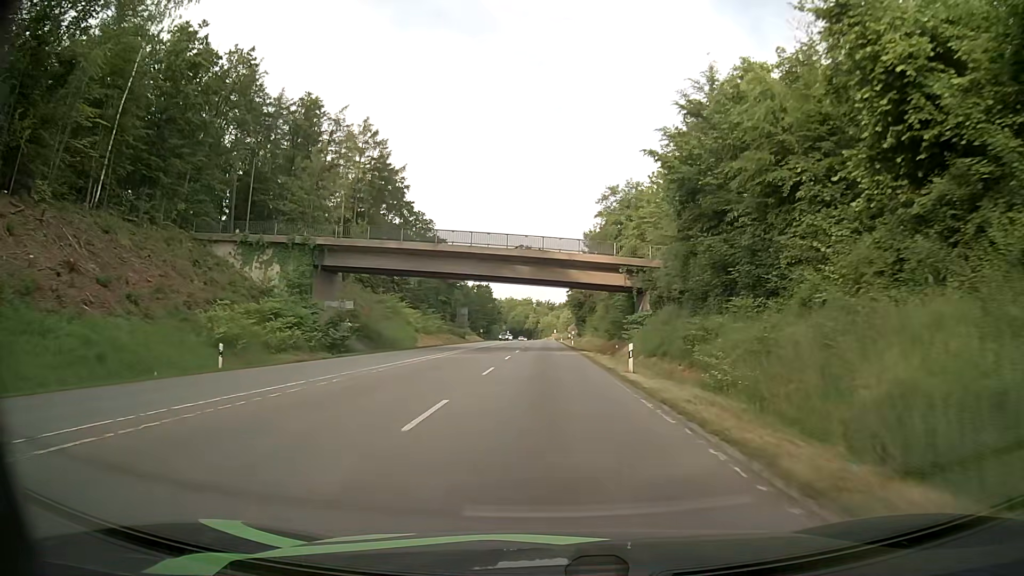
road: secondary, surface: asphalt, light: Day
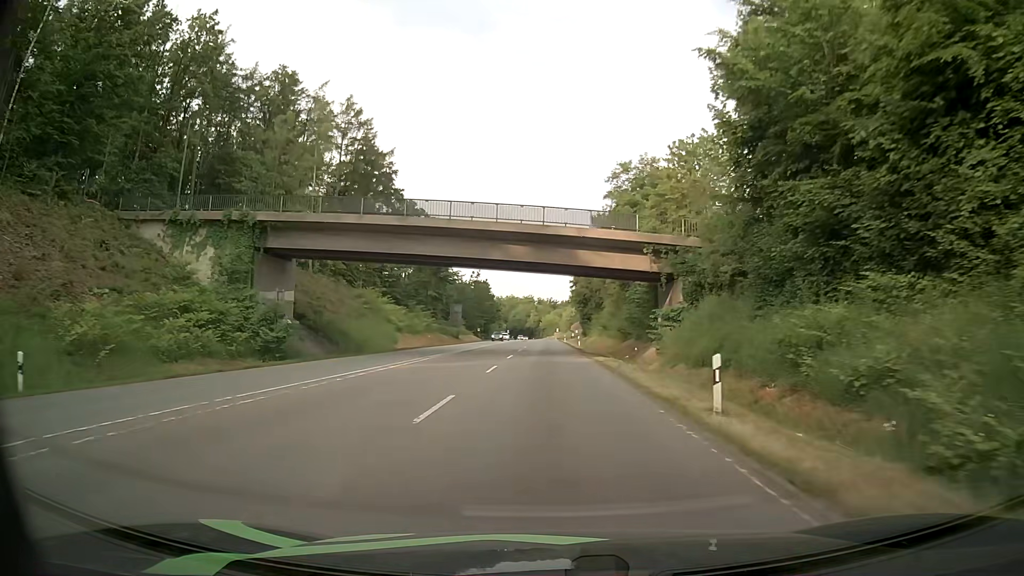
(0.0, +10.9) m; 0°
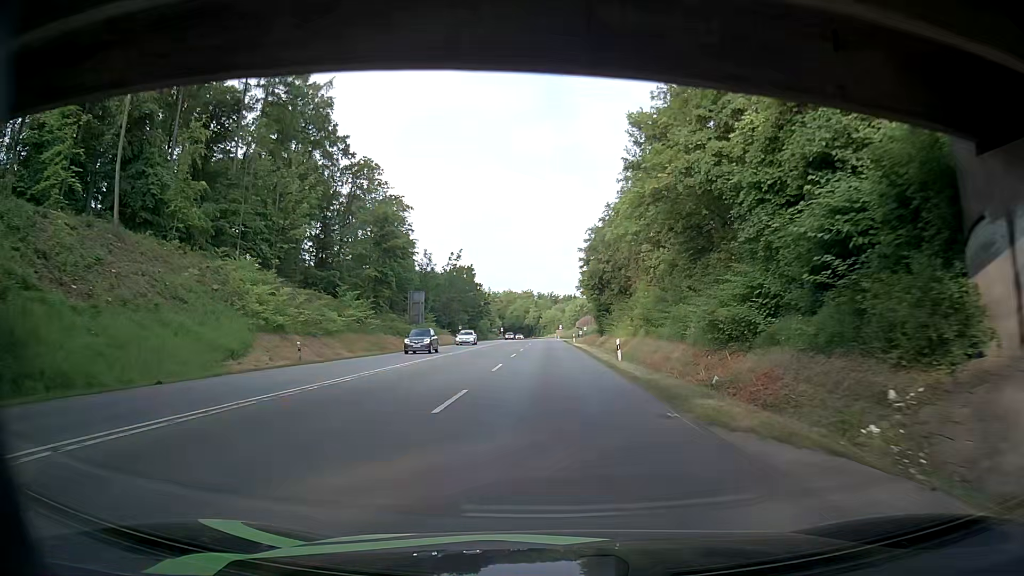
(0.0, +33.7) m; 0°
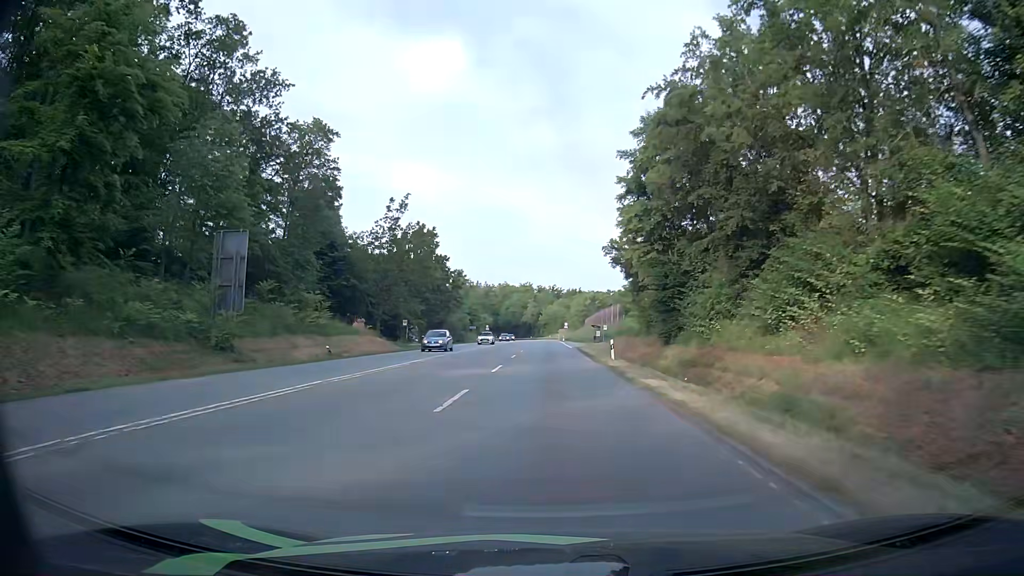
(0.0, +46.0) m; 0°
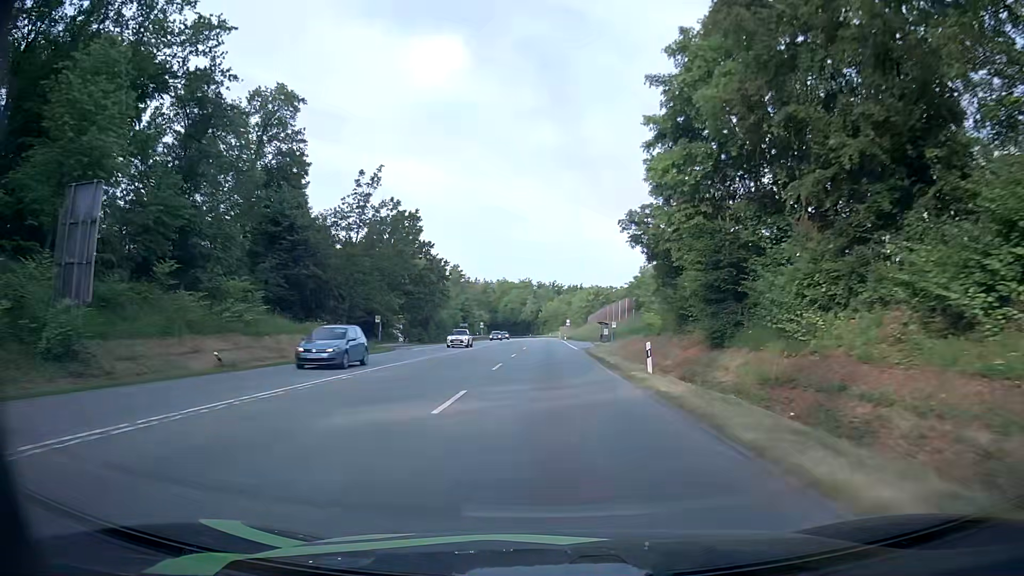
(0.0, +11.7) m; 0°
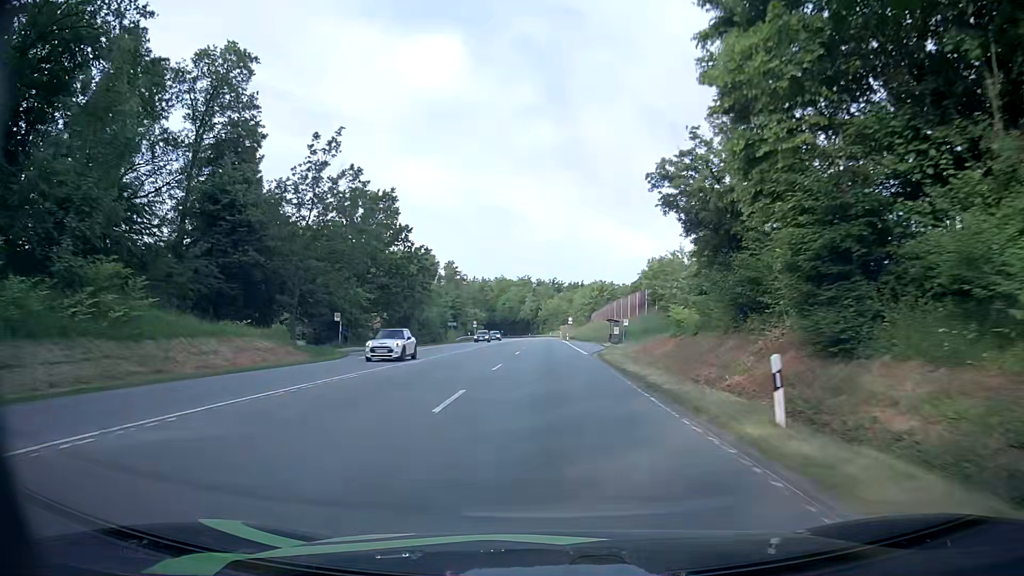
(0.0, +11.8) m; 0°
